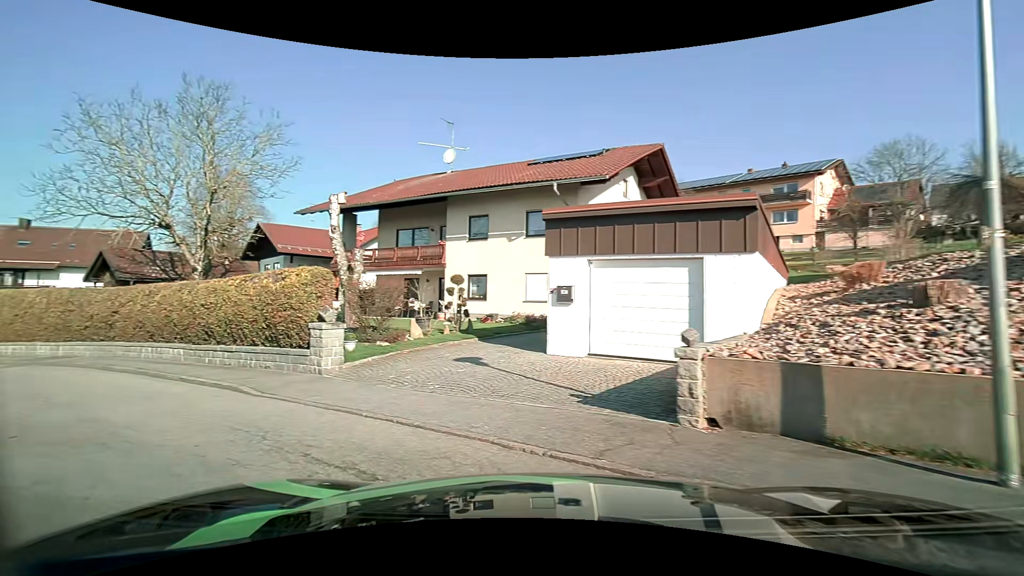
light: Day
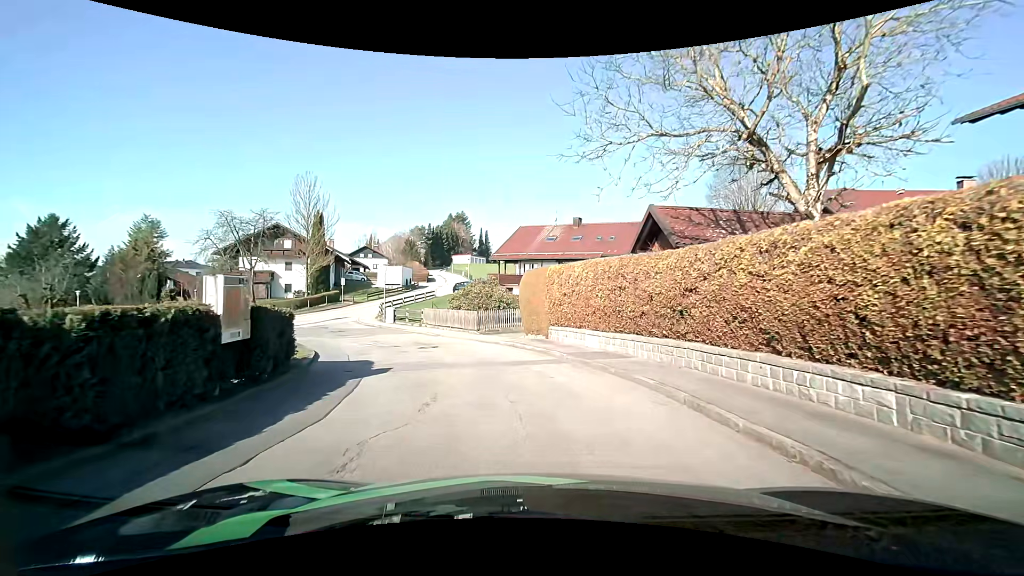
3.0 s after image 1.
(-7.4, +9.5) m; -54°
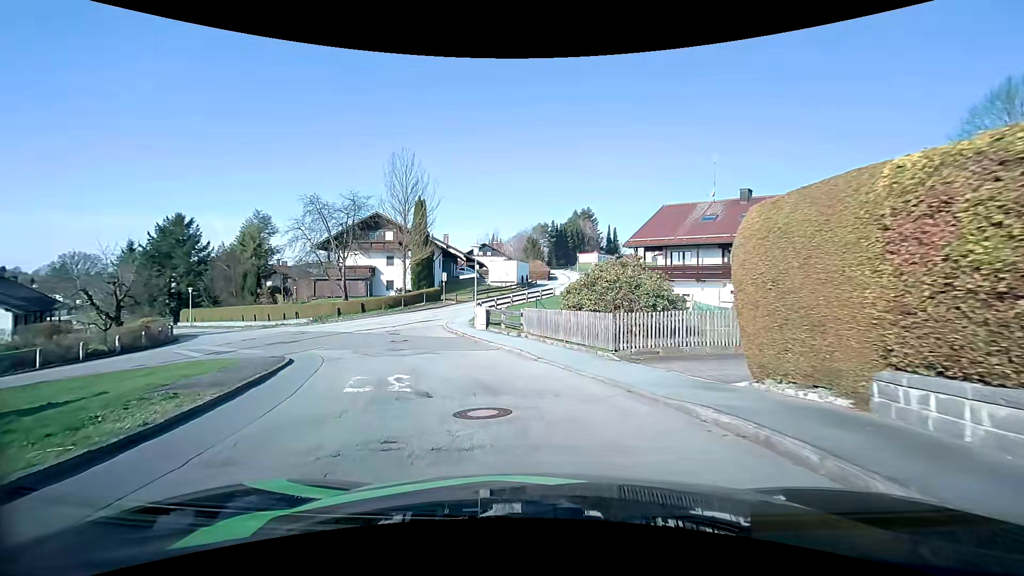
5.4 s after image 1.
(-1.0, +12.3) m; -13°
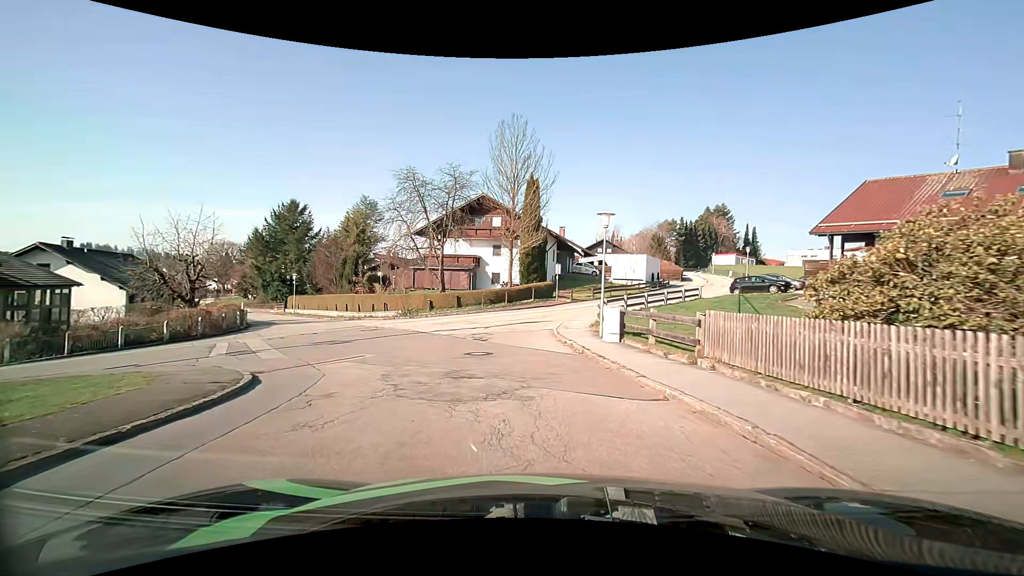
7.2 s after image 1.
(-1.1, +9.0) m; -14°
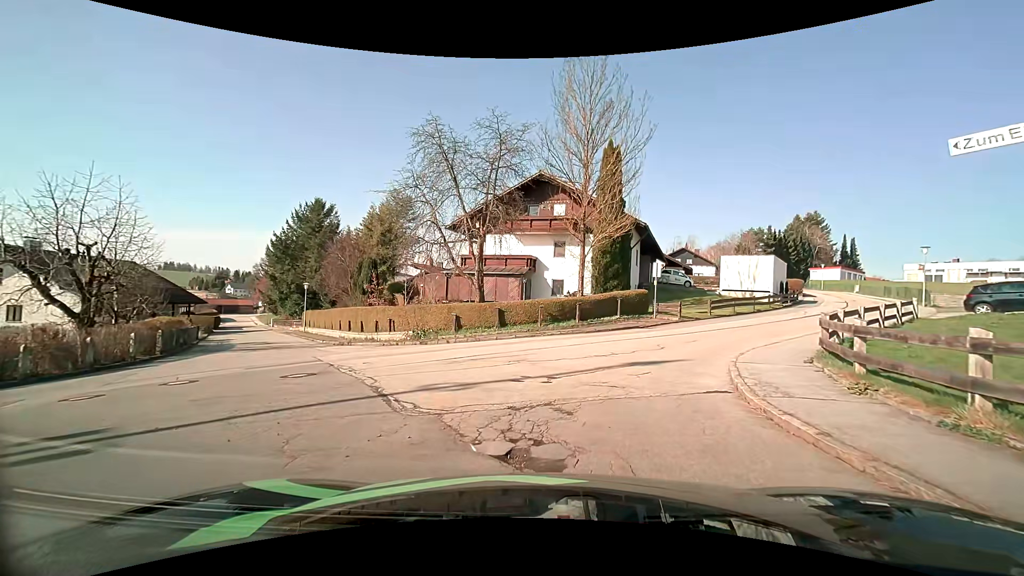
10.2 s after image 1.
(-1.0, +13.5) m; -7°
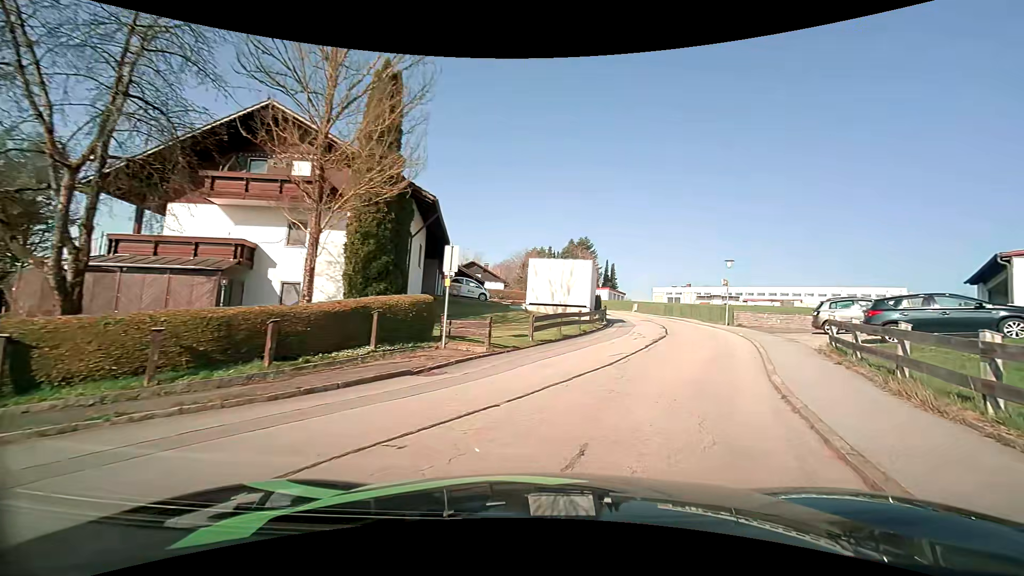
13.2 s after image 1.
(+2.2, +13.0) m; +25°
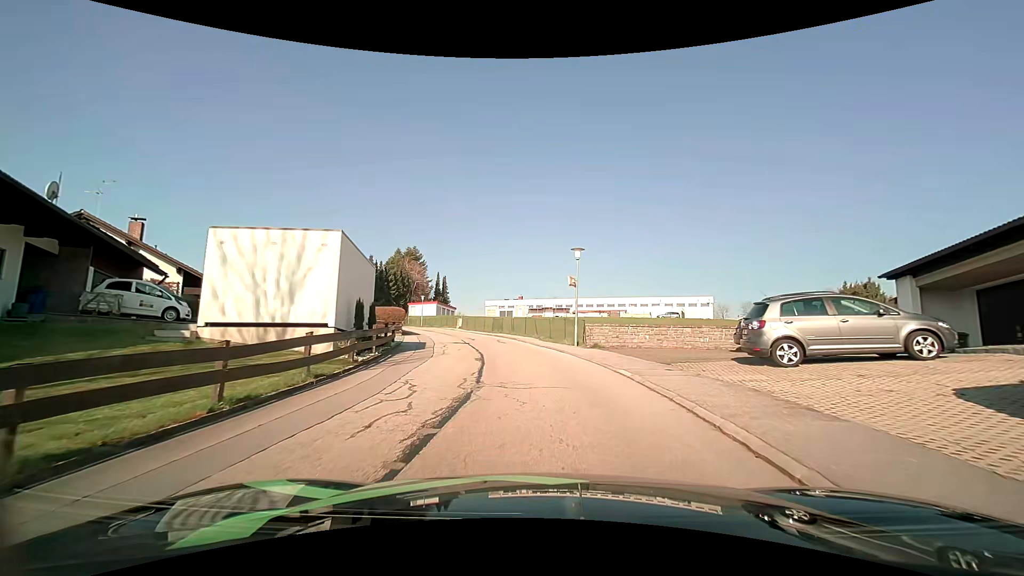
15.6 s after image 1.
(+3.5, +14.0) m; +19°
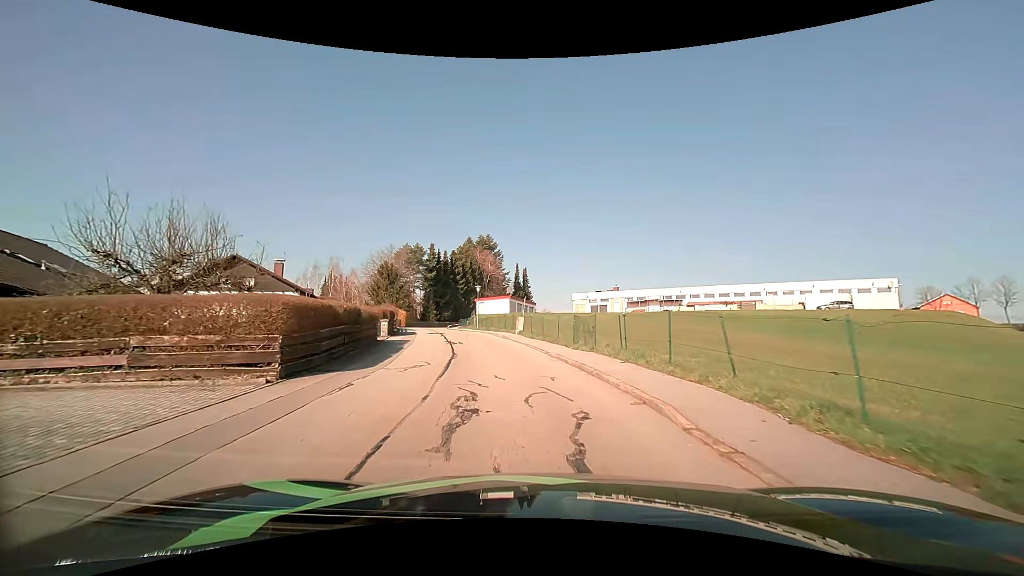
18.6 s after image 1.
(-1.2, +23.2) m; -9°
(-1, +10) (-2, +20) (-4, +30) (-7, +39) (-9, +49) (-12, +59) (-15, +68) (-16, +78) (-16, +88) (-15, +98) m
